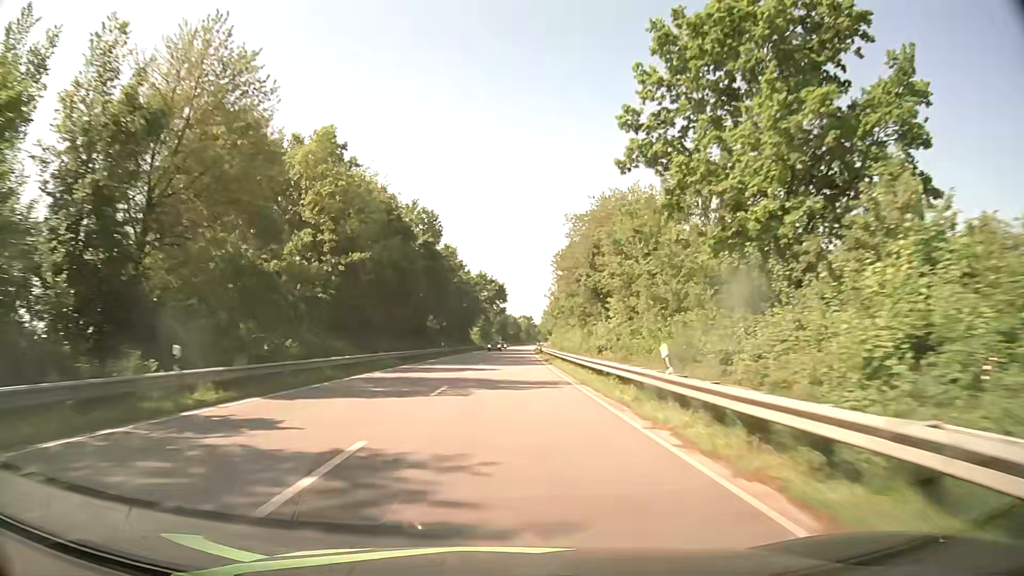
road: primary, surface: asphalt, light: Day
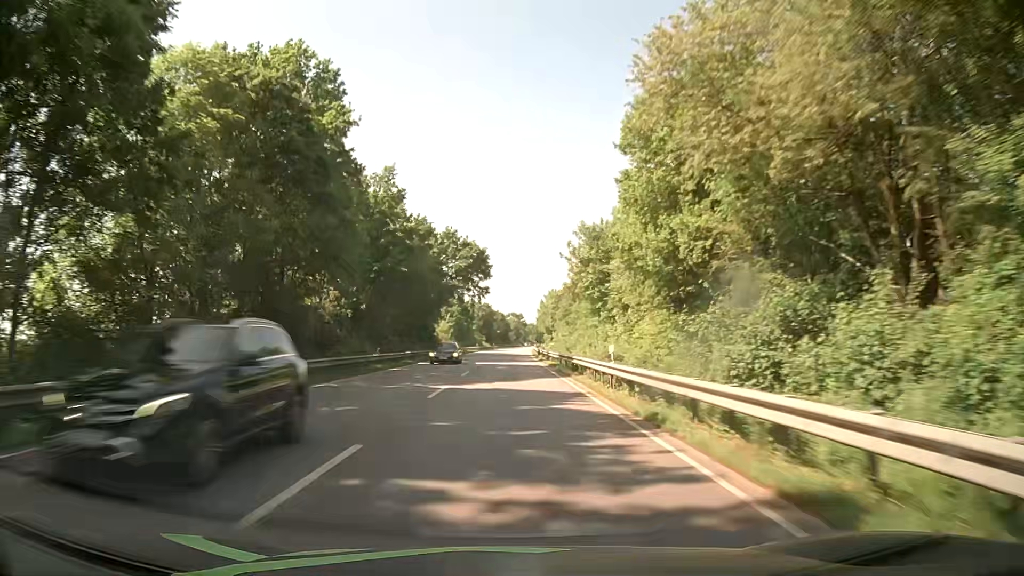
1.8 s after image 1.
(+0.5, +47.4) m; +1°
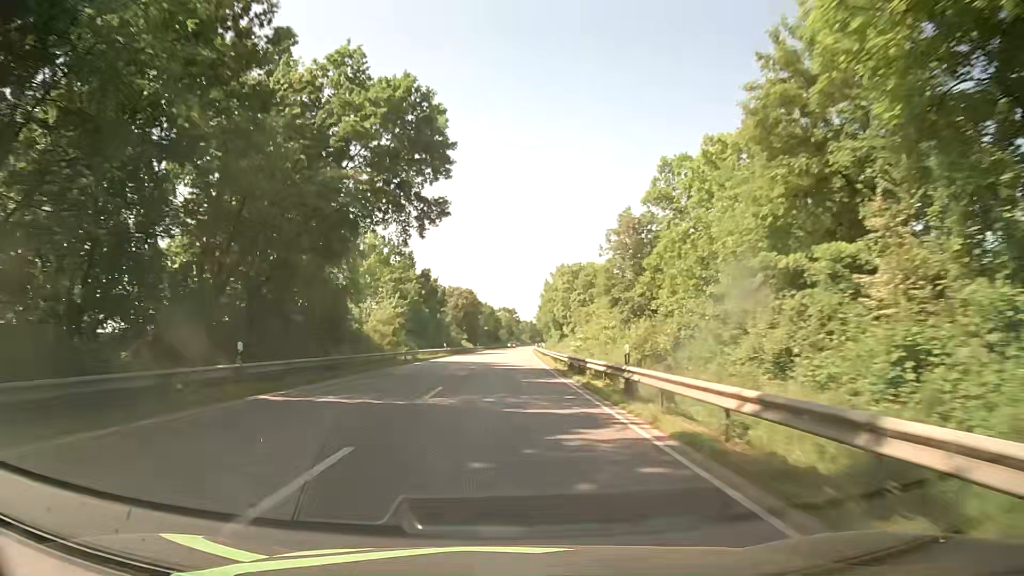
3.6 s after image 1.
(+0.2, +47.4) m; +1°
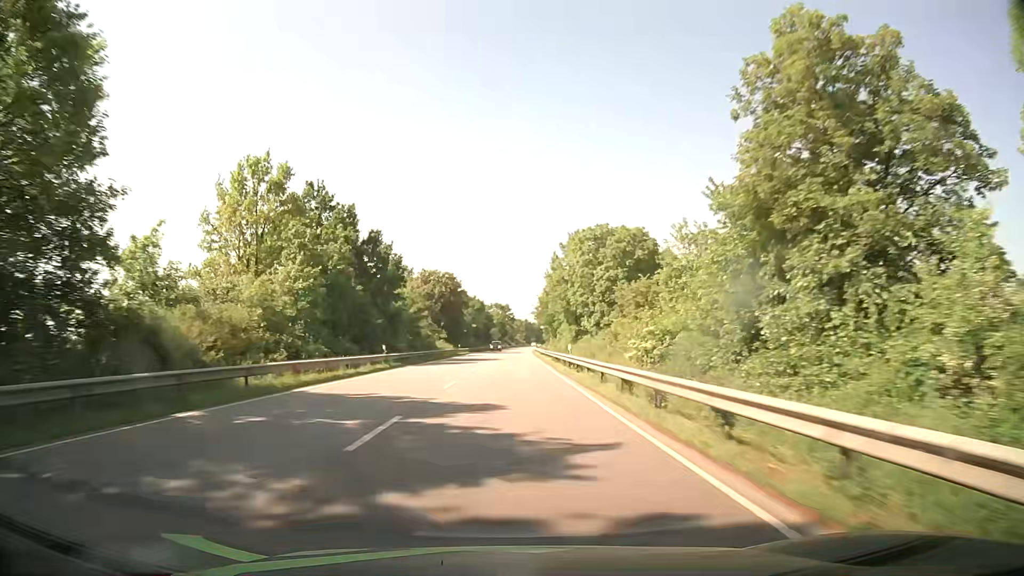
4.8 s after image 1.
(+0.1, +31.6) m; 0°
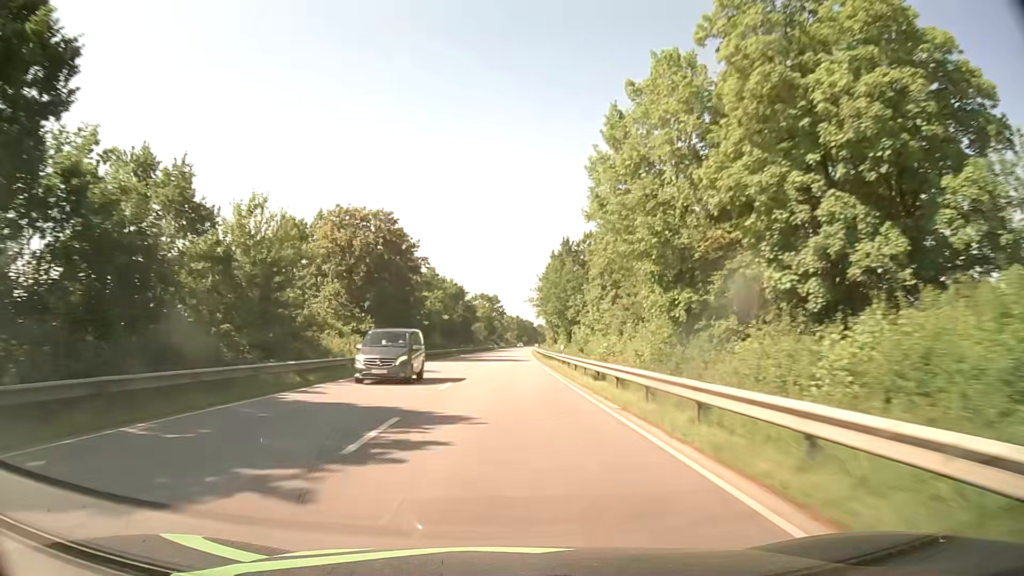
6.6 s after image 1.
(+0.4, +47.4) m; +1°
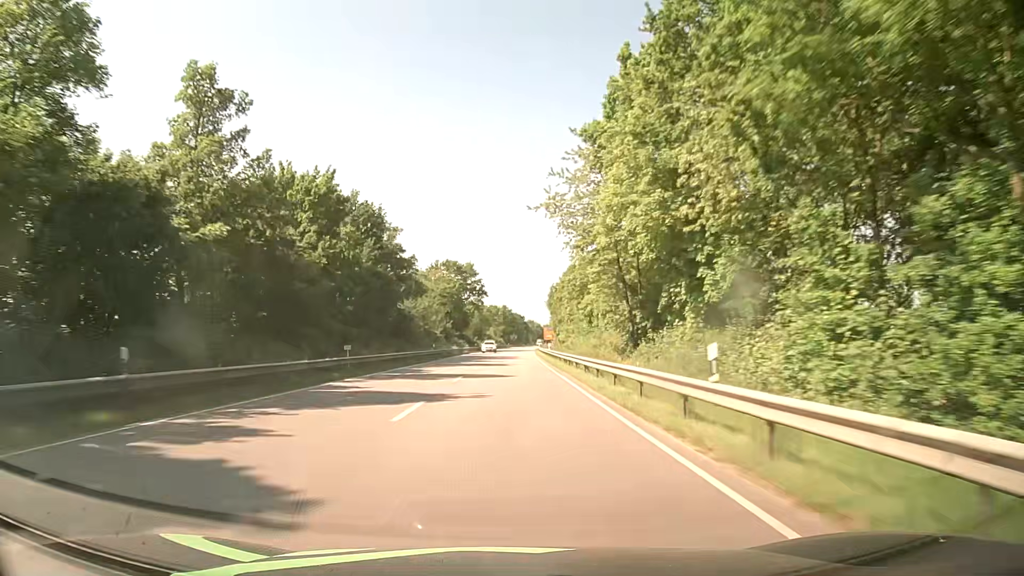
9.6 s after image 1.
(+0.9, +79.1) m; +1°
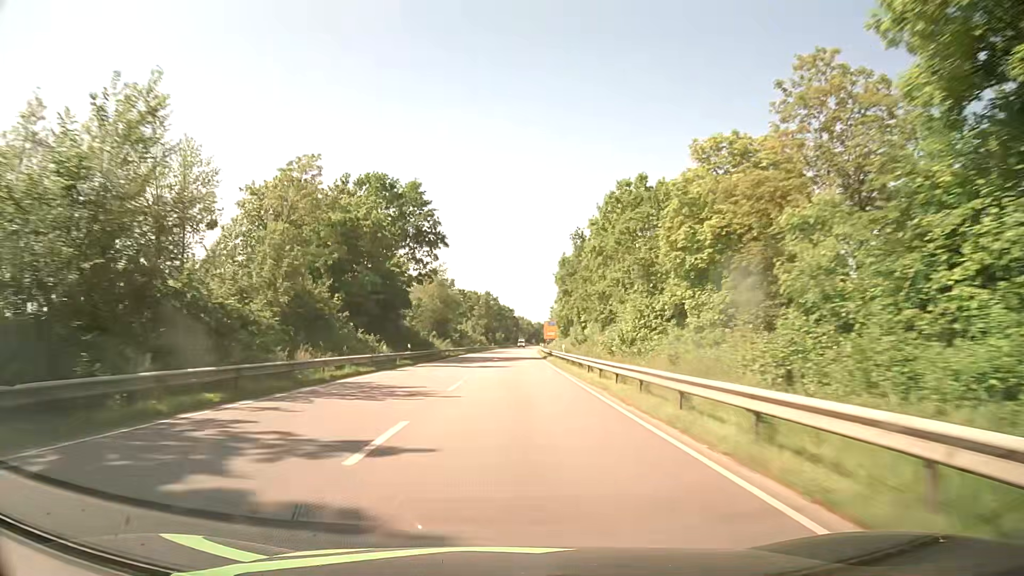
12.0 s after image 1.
(+0.9, +63.3) m; +2°
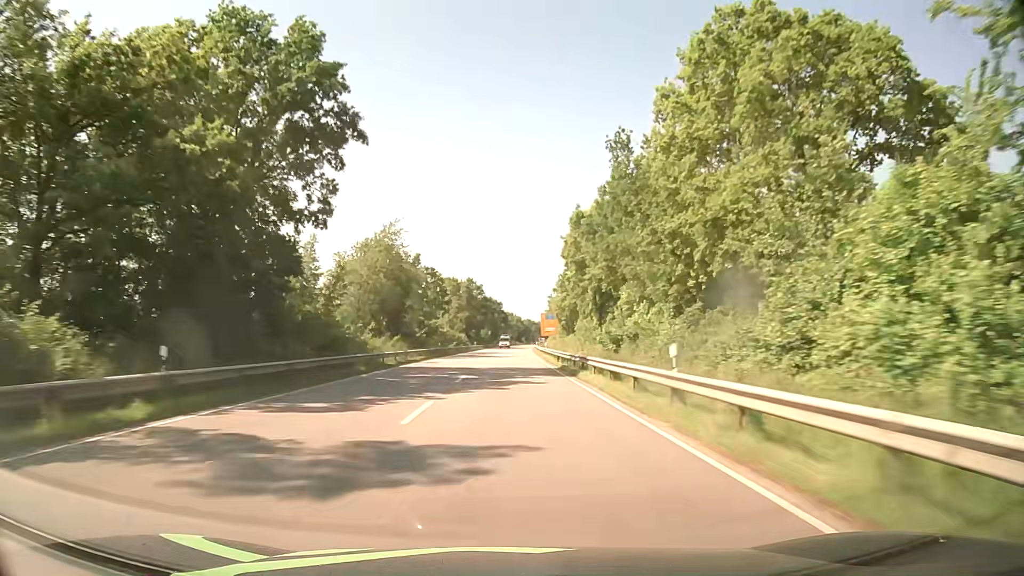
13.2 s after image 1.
(+0.1, +31.6) m; +1°
(0, +10) (0, +20) (0, +30) (0, +40) (+1, +50) (+1, +60) (+1, +70) (+1, +80) (+2, +90) (+2, +100) m
